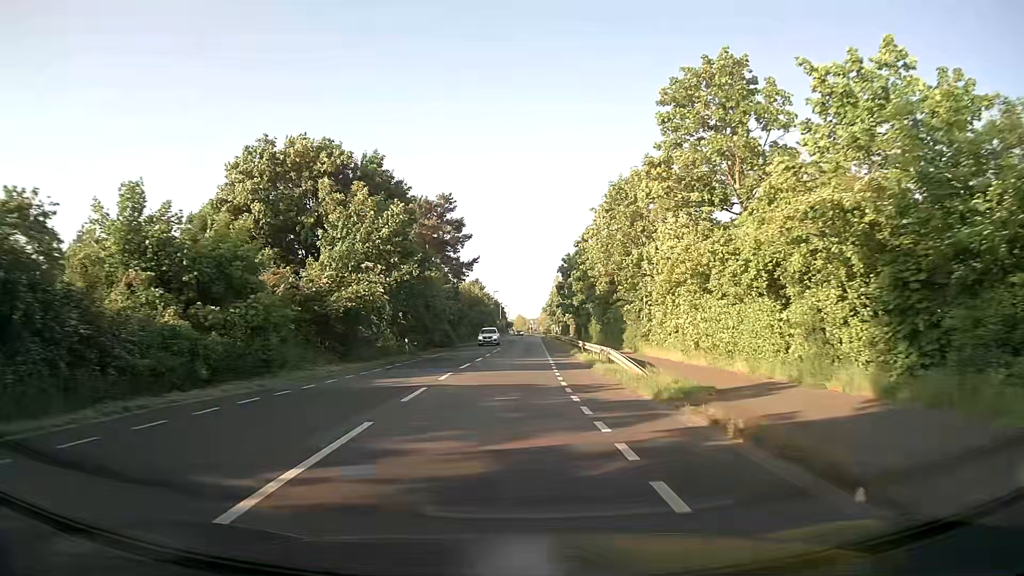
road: secondary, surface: asphalt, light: Day
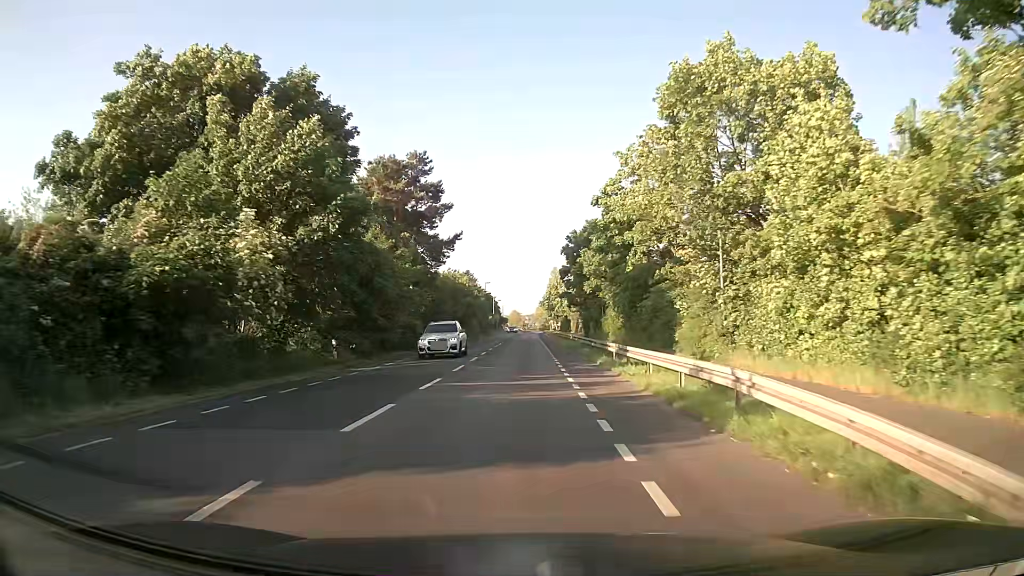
(+0.1, +16.3) m; 0°
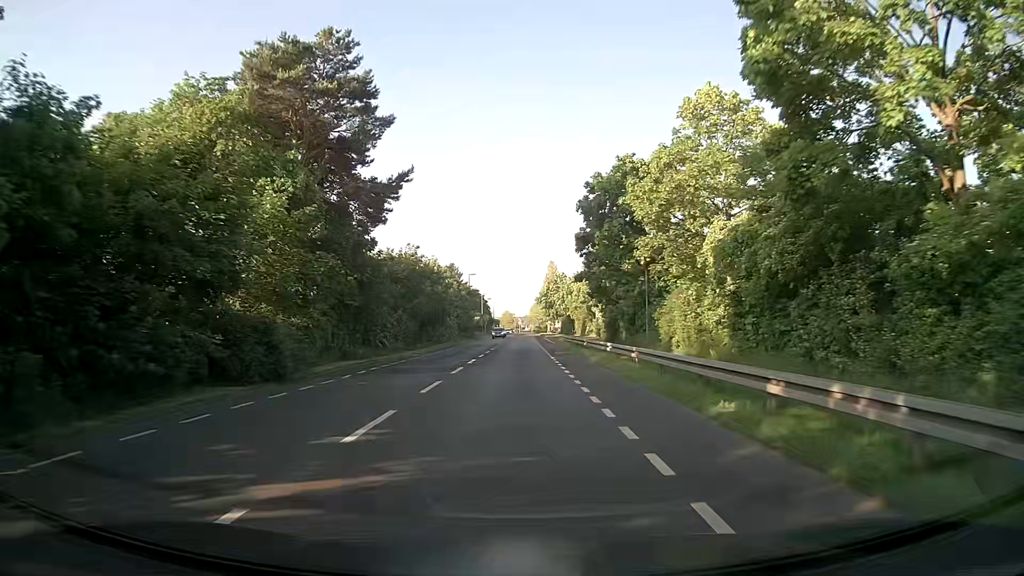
(+0.2, +25.2) m; +1°
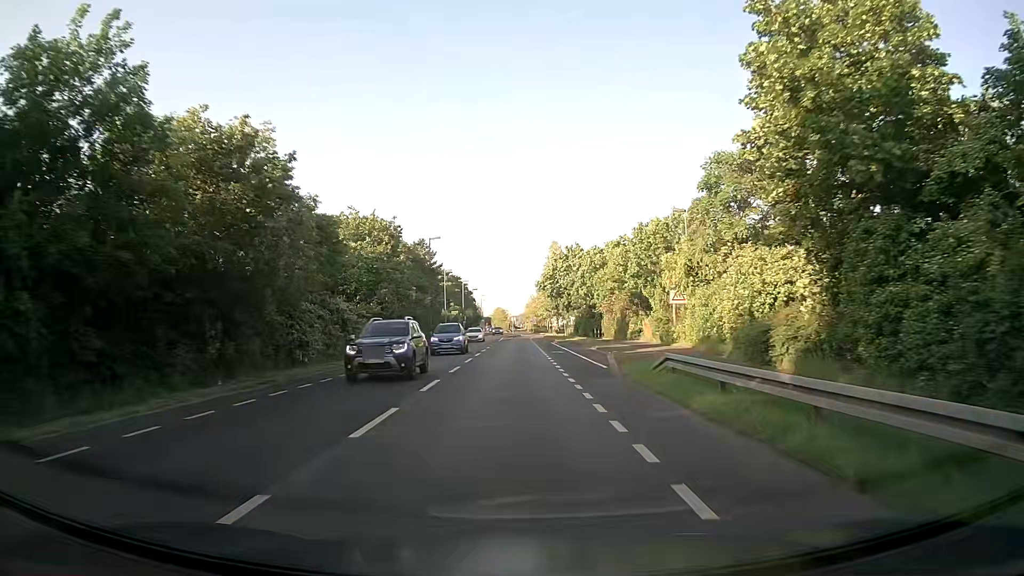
(0.0, +41.9) m; 0°
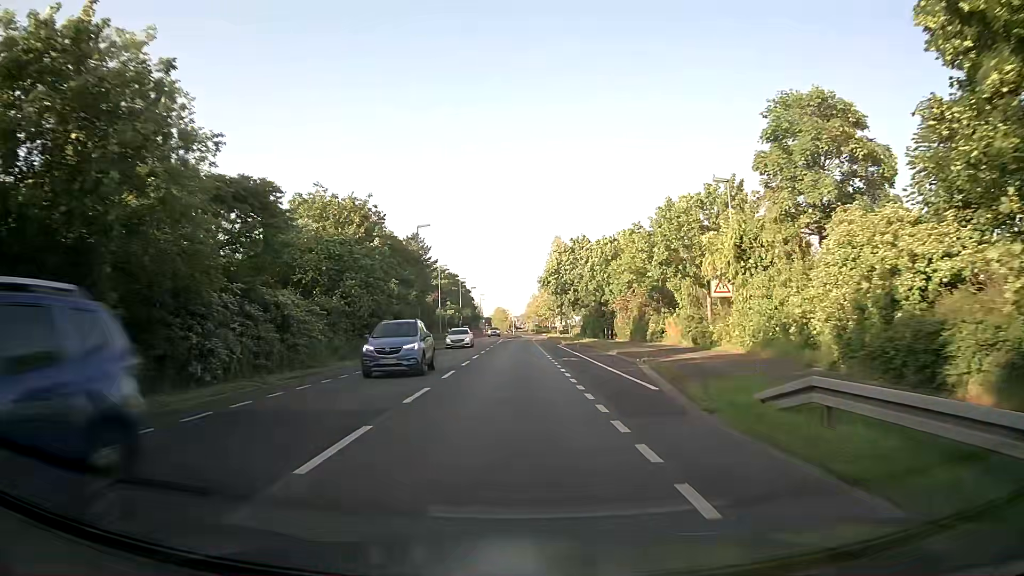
(0.0, +8.2) m; 0°
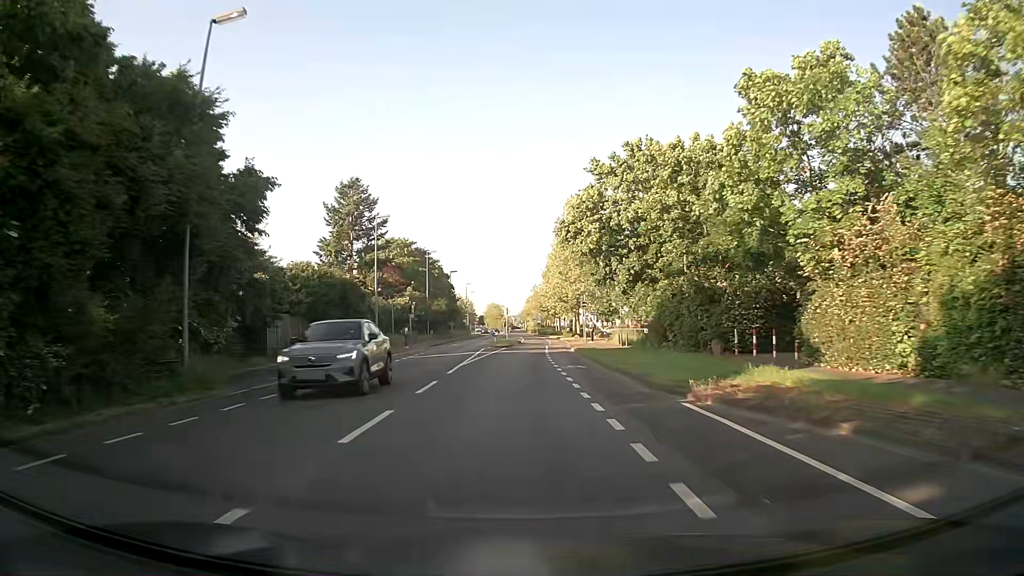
(+0.1, +40.5) m; 0°
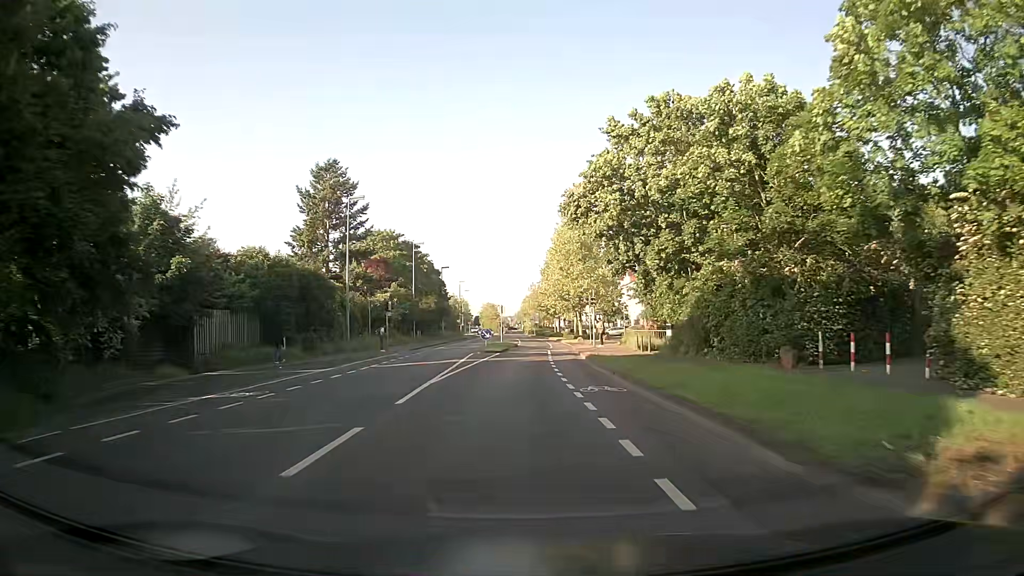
(0.0, +7.9) m; 0°
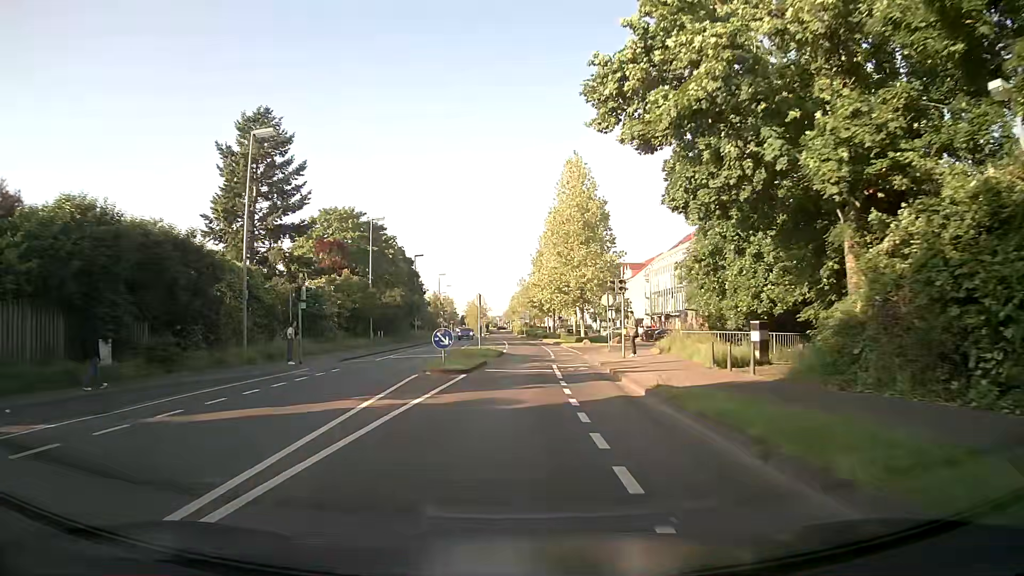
(+0.1, +15.7) m; +1°
(0, +10) (0, +20) (+1, +30) (+1, +40) (+1, +50) (0, +60) (0, +70) (-1, +80) (-2, +90) (-2, +100) m
